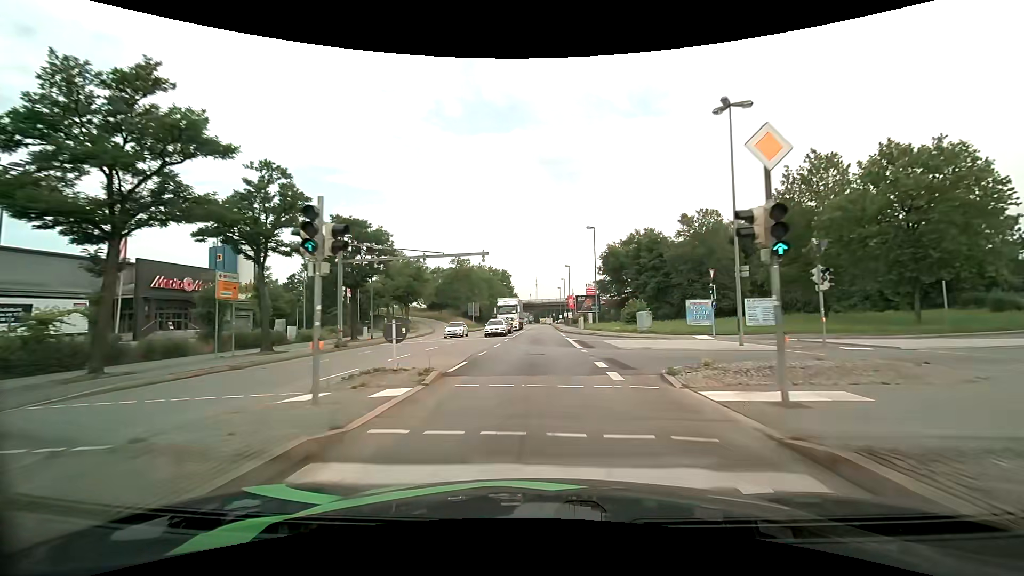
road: primary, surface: asphalt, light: Day
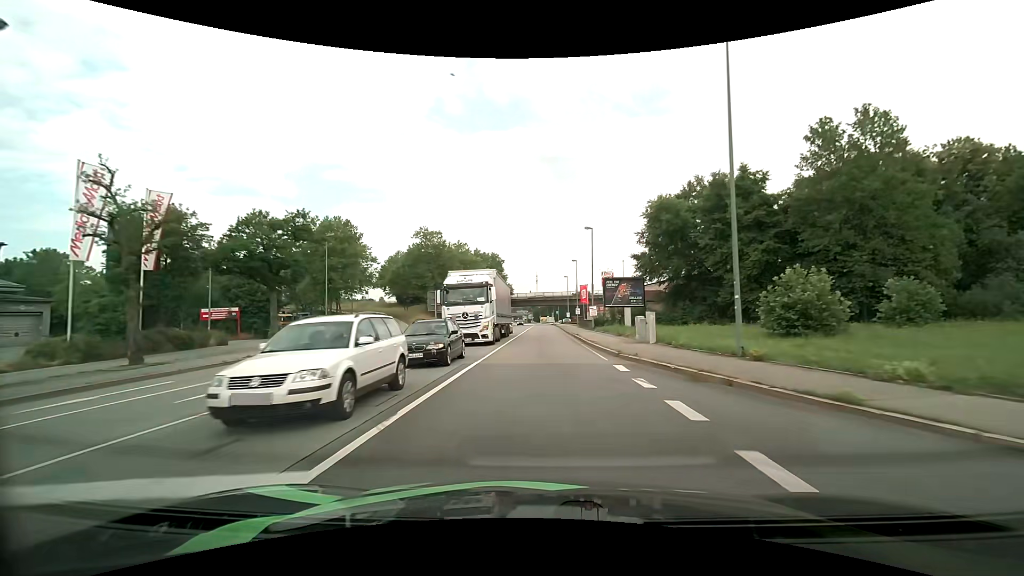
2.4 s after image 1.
(+0.1, +34.2) m; 0°
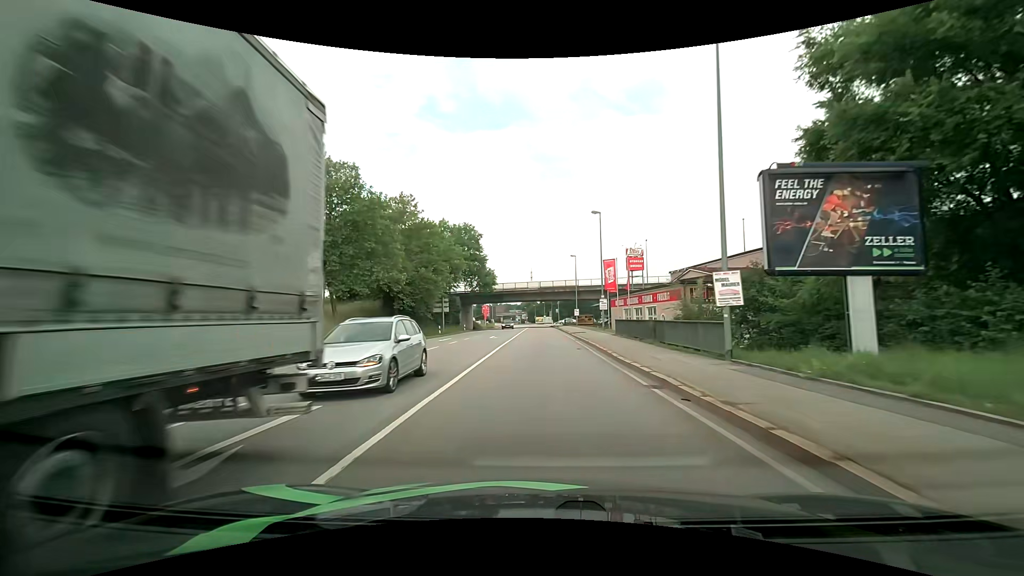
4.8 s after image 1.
(+0.3, +35.6) m; +1°
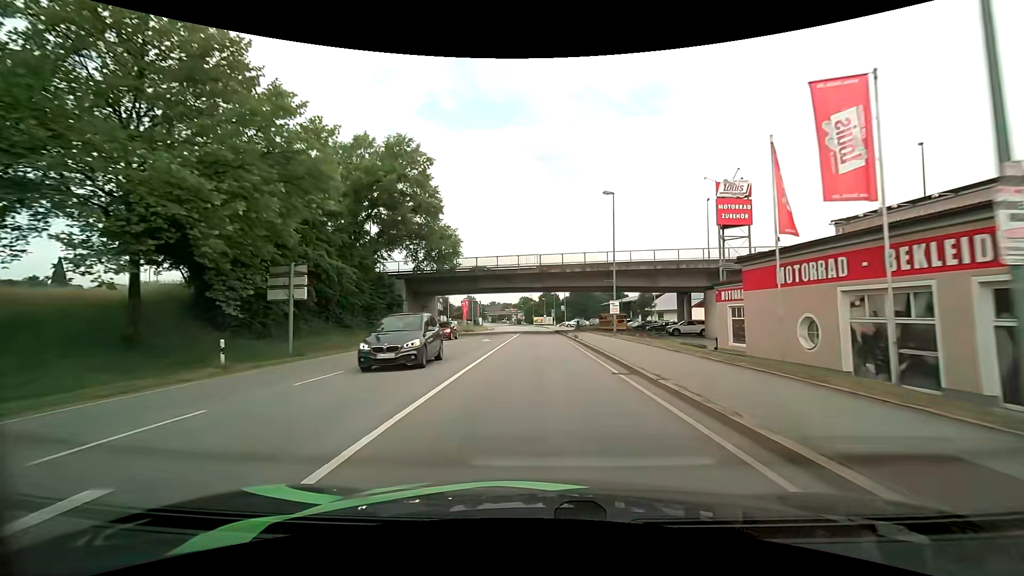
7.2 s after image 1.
(+0.2, +37.0) m; +1°
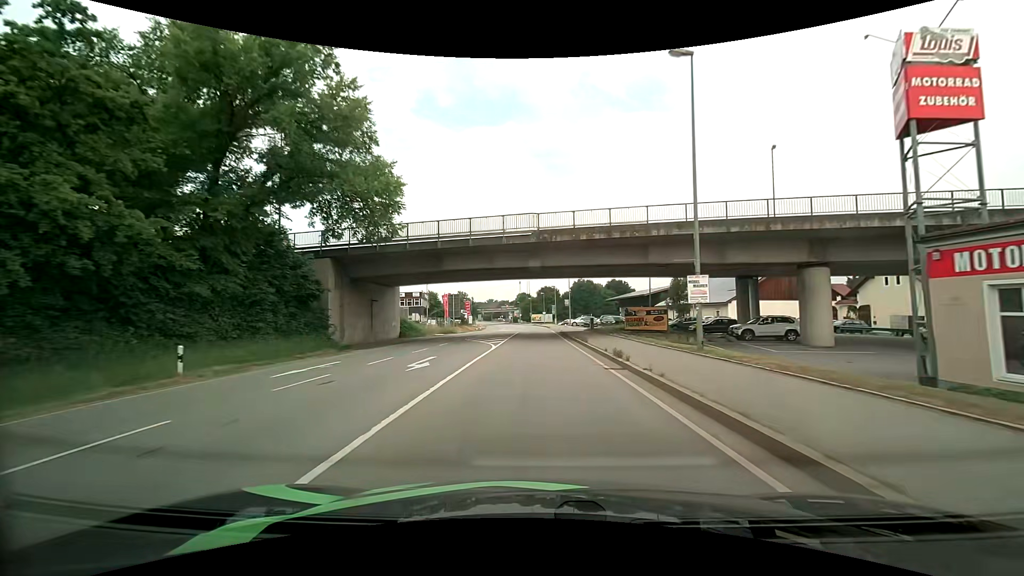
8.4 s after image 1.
(0.0, +18.7) m; 0°
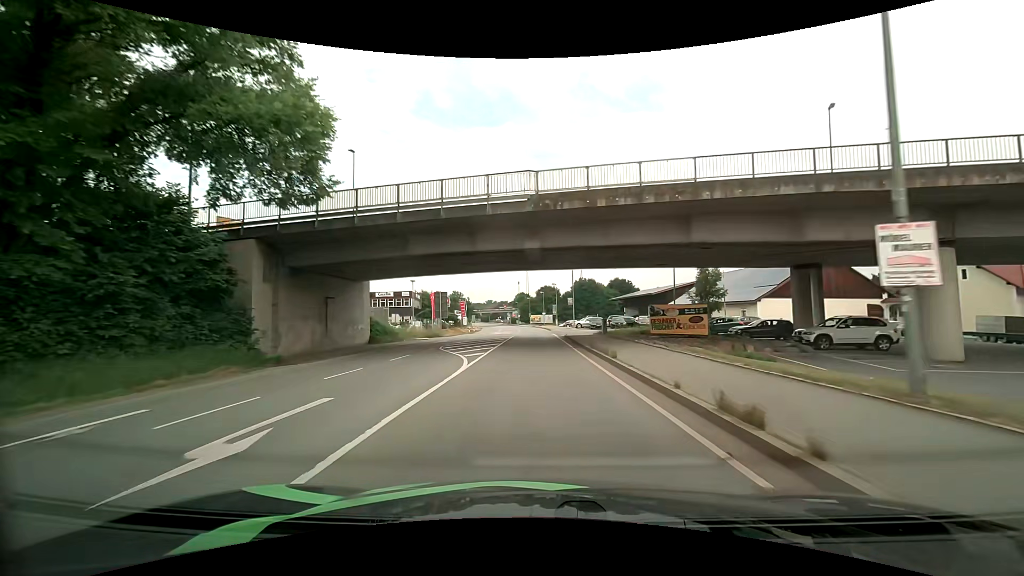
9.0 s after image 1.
(0.0, +9.3) m; 0°
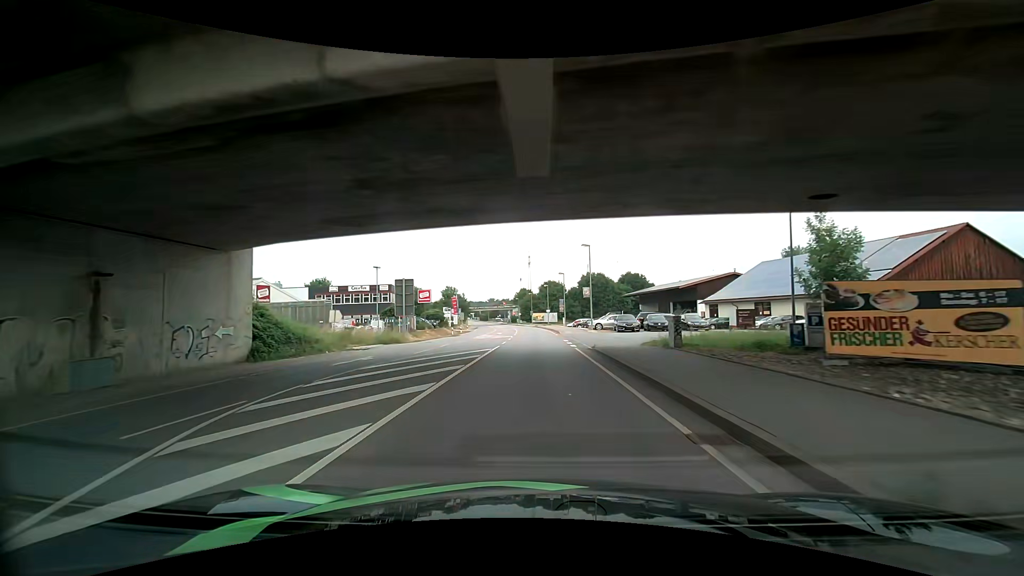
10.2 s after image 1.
(0.0, +18.6) m; 0°
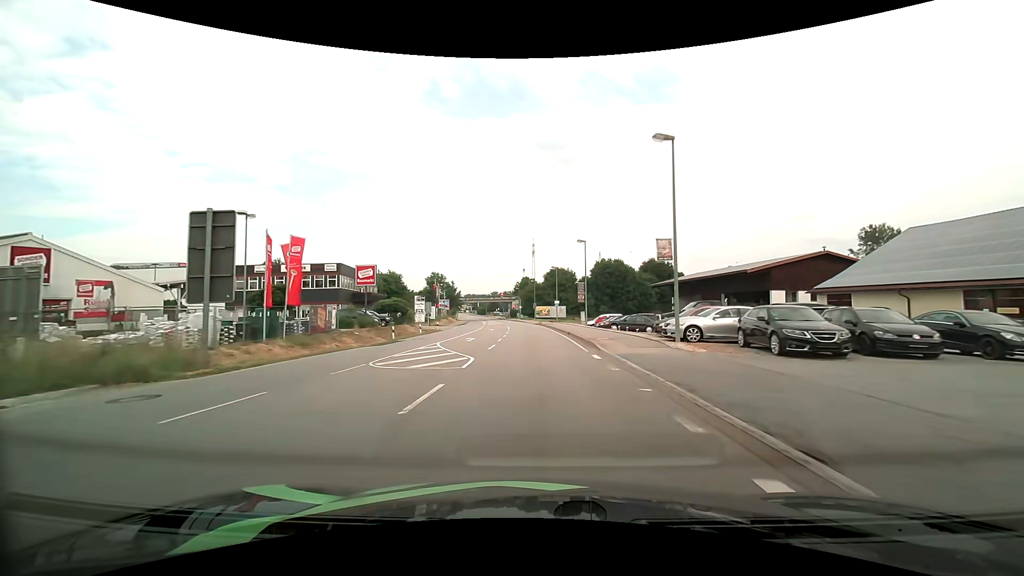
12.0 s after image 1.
(+0.2, +27.4) m; 0°
(0, +10) (0, +20) (0, +30) (-1, +40) (-1, +50) (-1, +60) (-2, +70) (-3, +80) (-4, +90) (-5, +100) m
